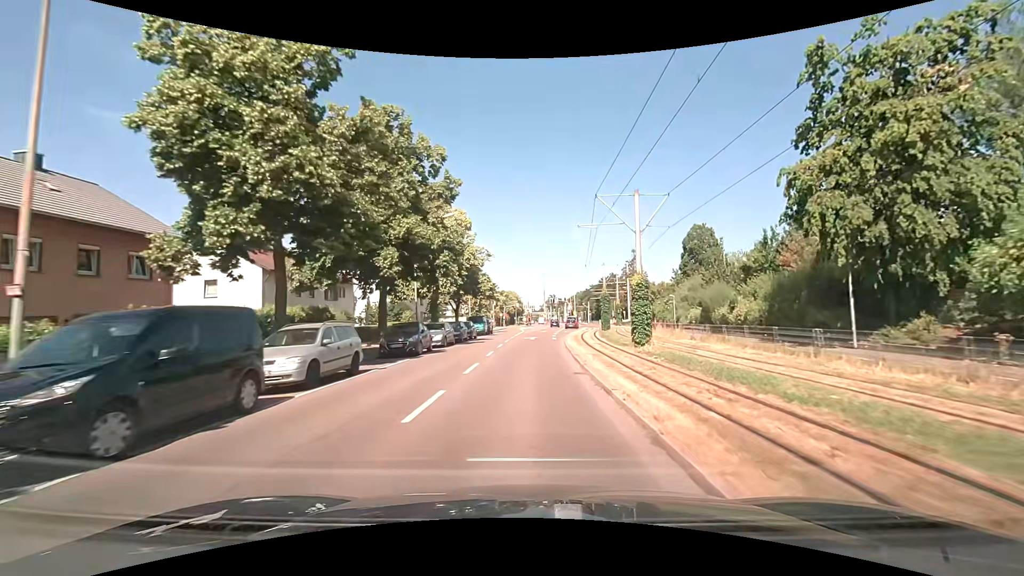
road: tertiary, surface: asphalt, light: Day
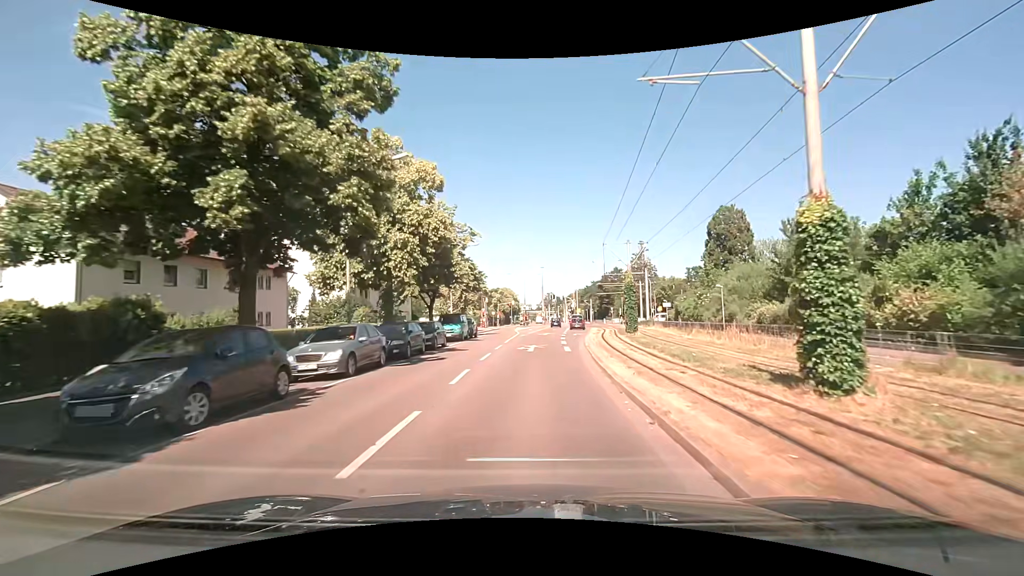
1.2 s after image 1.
(0.0, +14.2) m; 0°
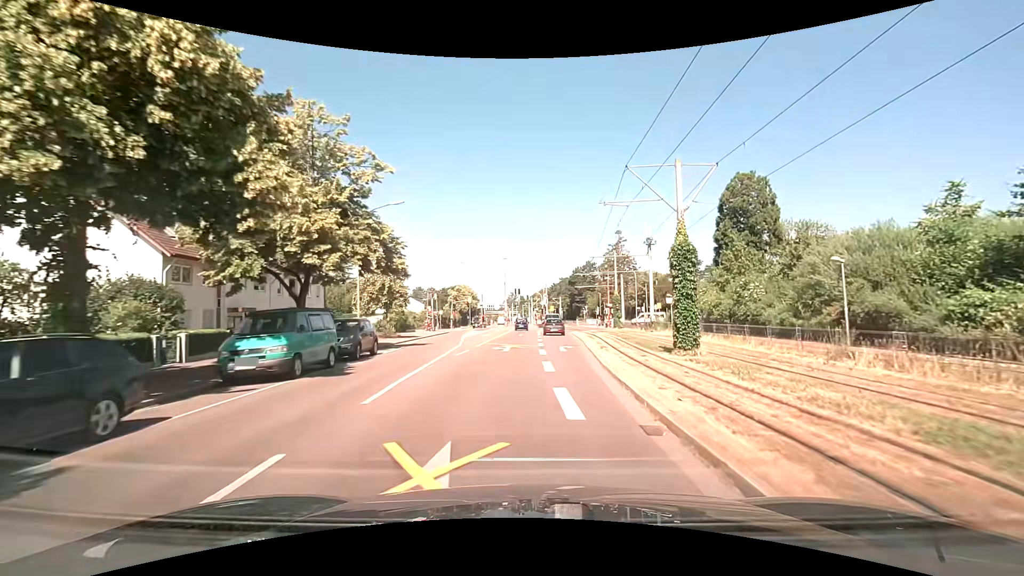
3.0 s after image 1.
(+0.6, +19.8) m; +4°
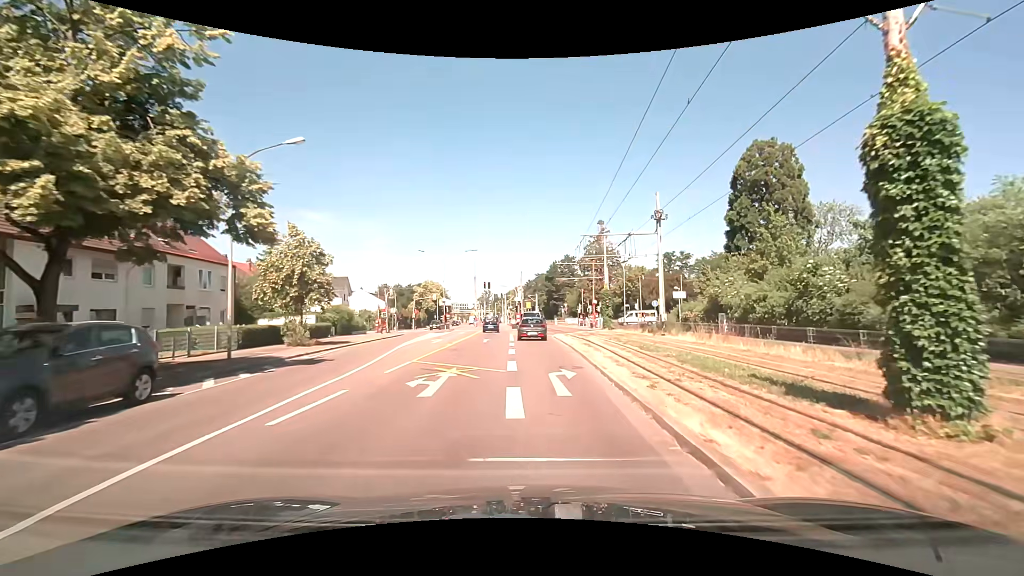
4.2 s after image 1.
(+0.3, +11.8) m; +3°
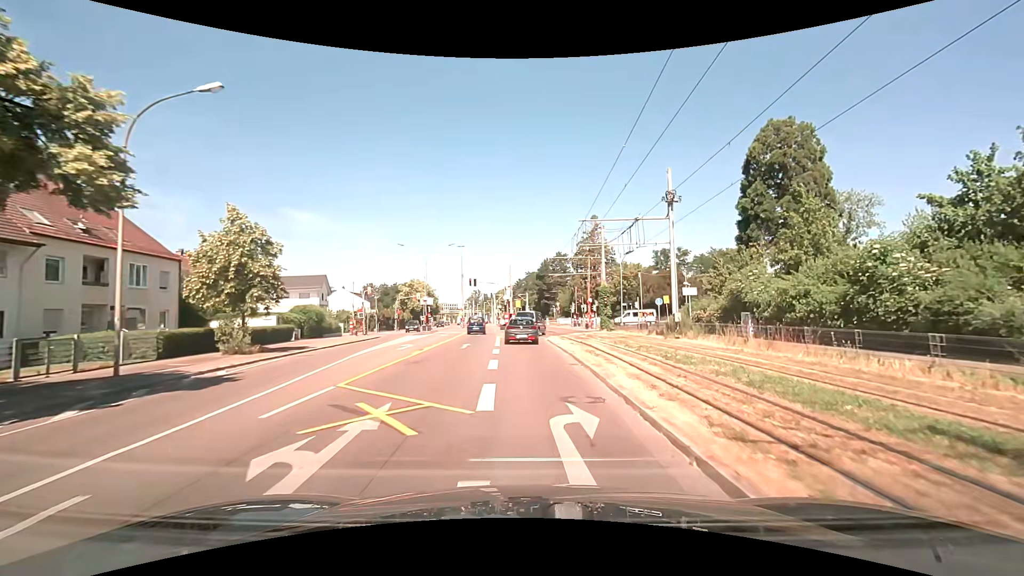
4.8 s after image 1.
(+0.1, +5.3) m; +2°
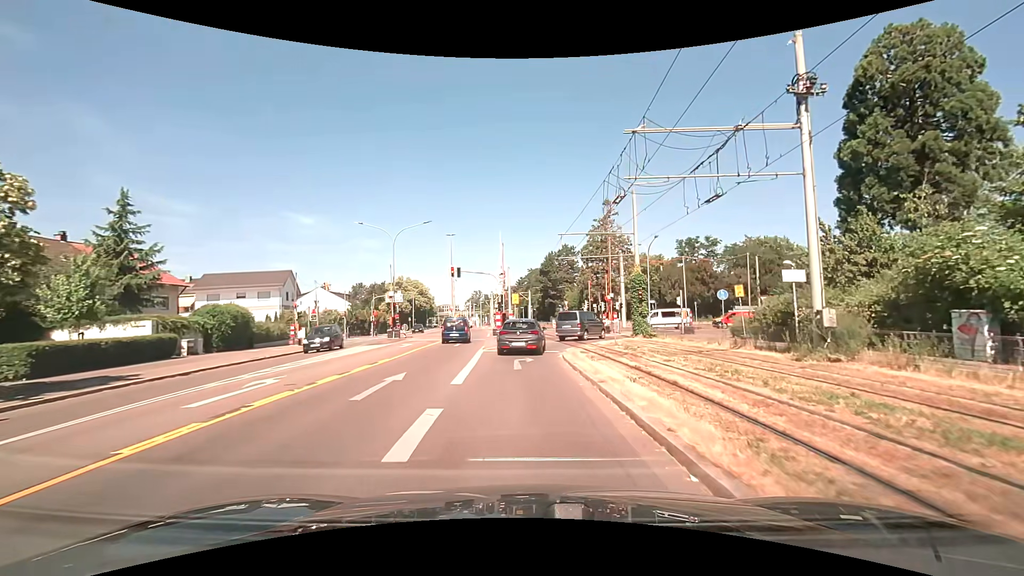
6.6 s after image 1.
(0.0, +14.2) m; 0°
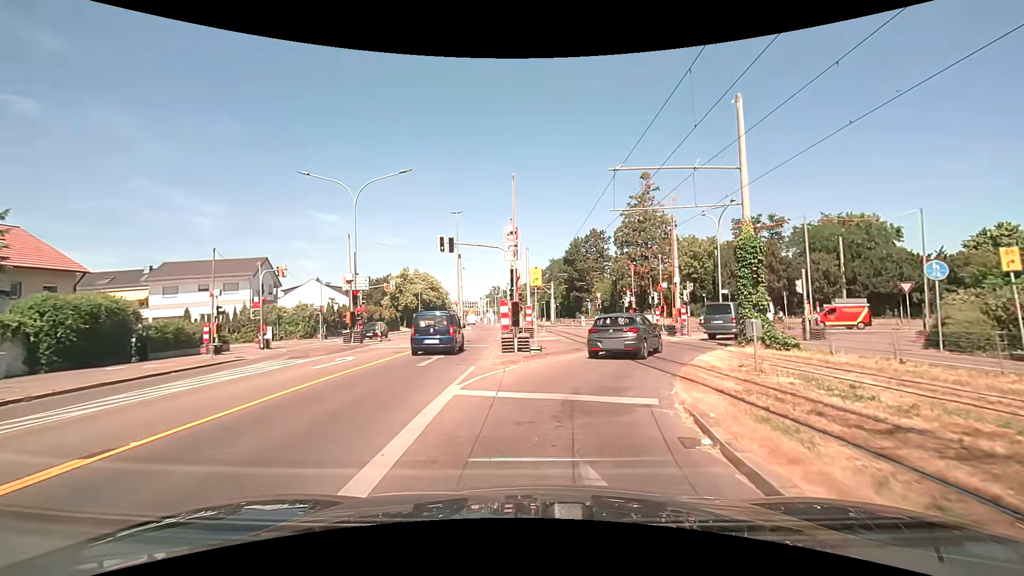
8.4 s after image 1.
(-0.4, +14.0) m; -3°
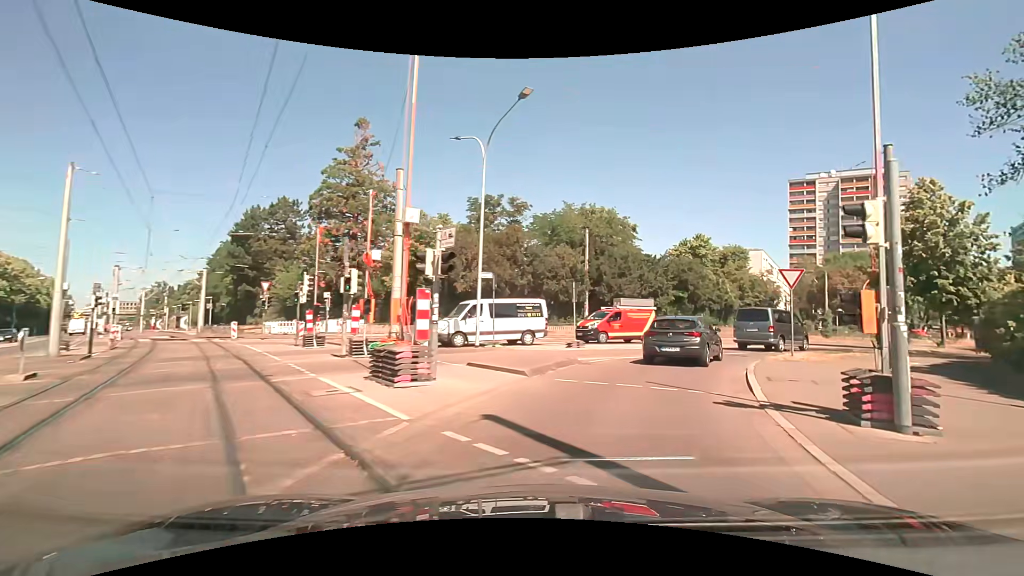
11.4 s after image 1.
(+5.2, +21.4) m; +33°
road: tertiary_link
